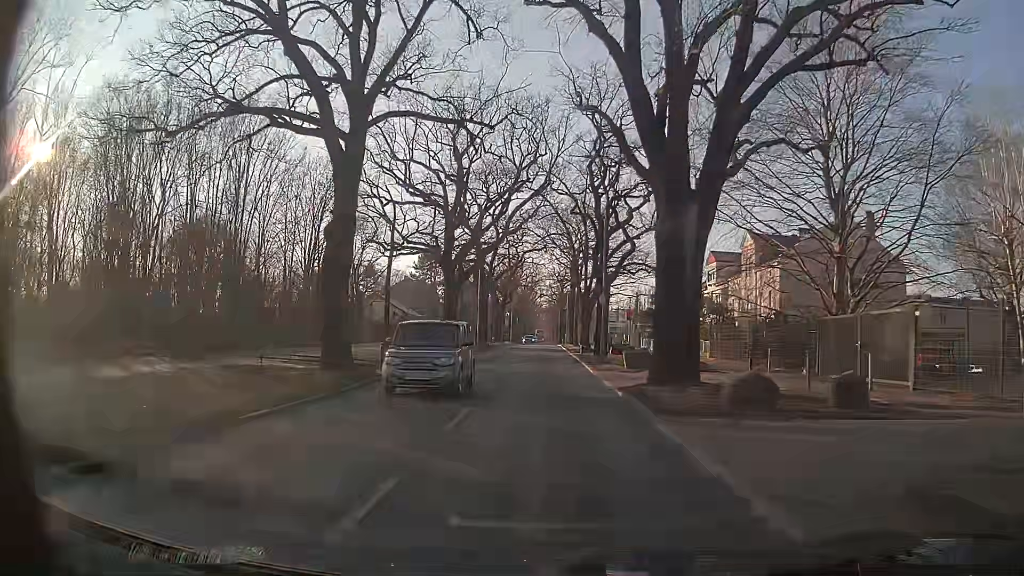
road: secondary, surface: asphalt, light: Day
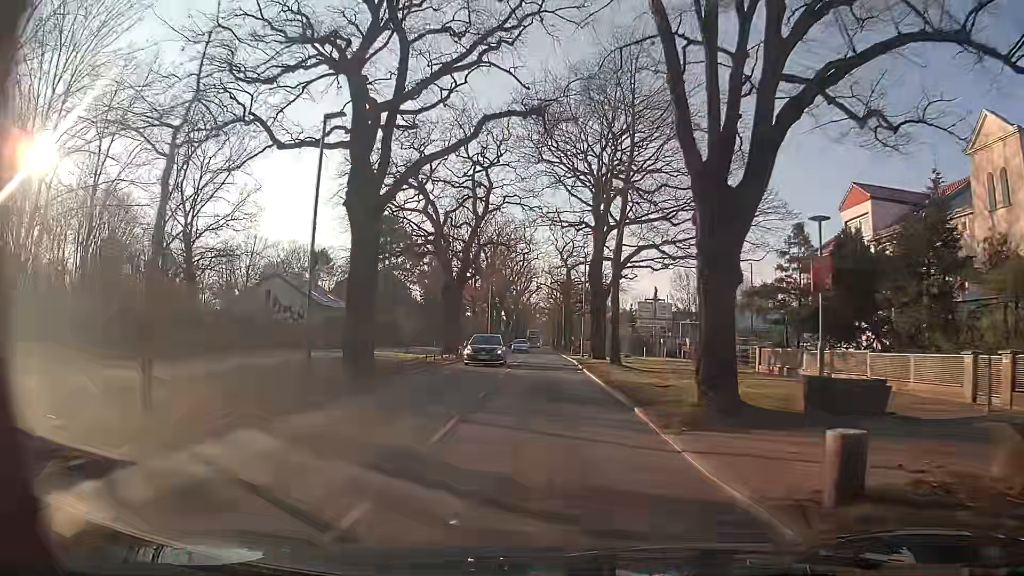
(-0.3, +37.4) m; 0°
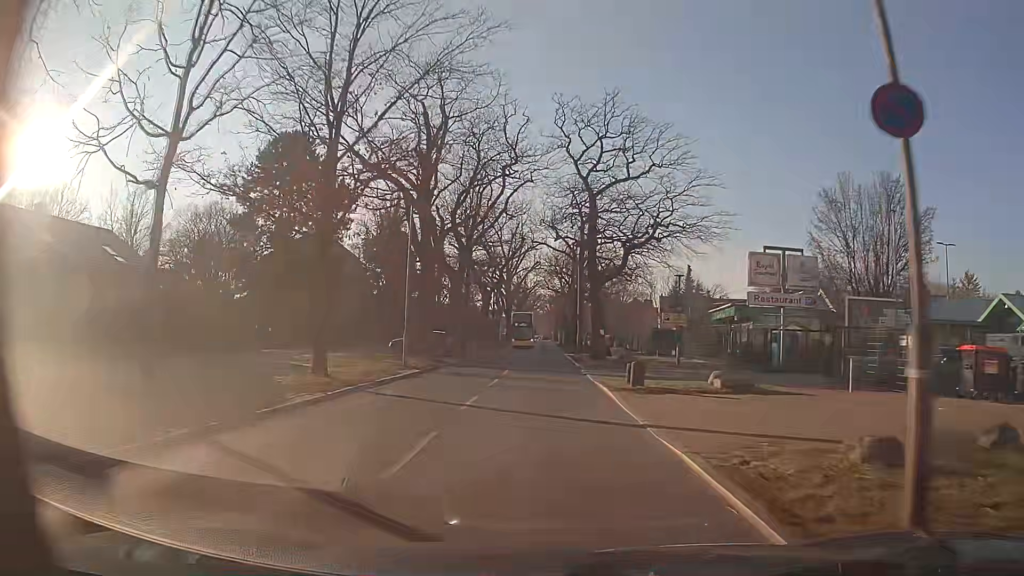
(-0.1, +38.2) m; 0°
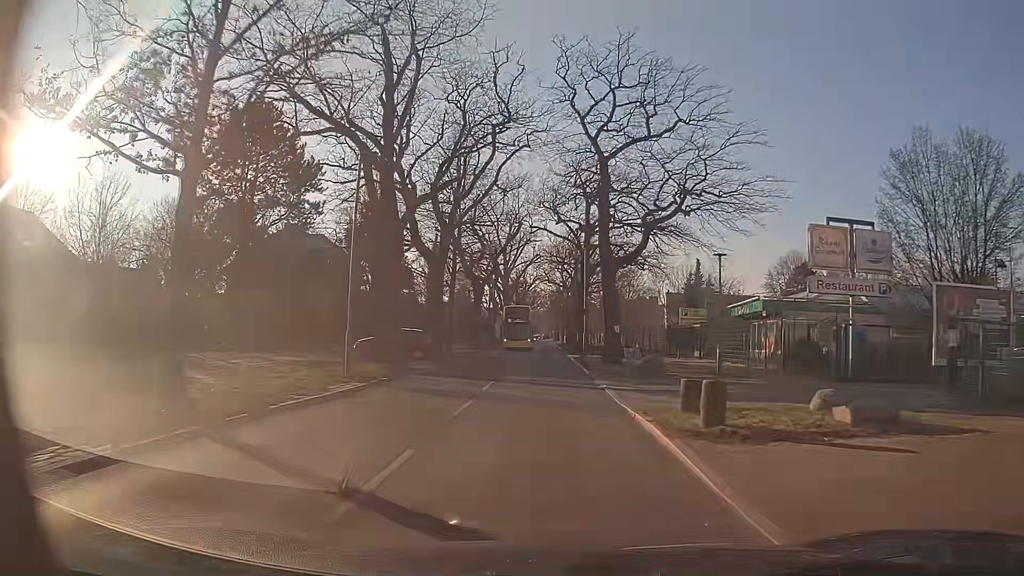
(-0.1, +7.6) m; -1°
(0, +10) (0, +20) (0, +30) (0, +40) (0, +50) (0, +60) (0, +70) (0, +80) (0, +90) (0, +100) m
